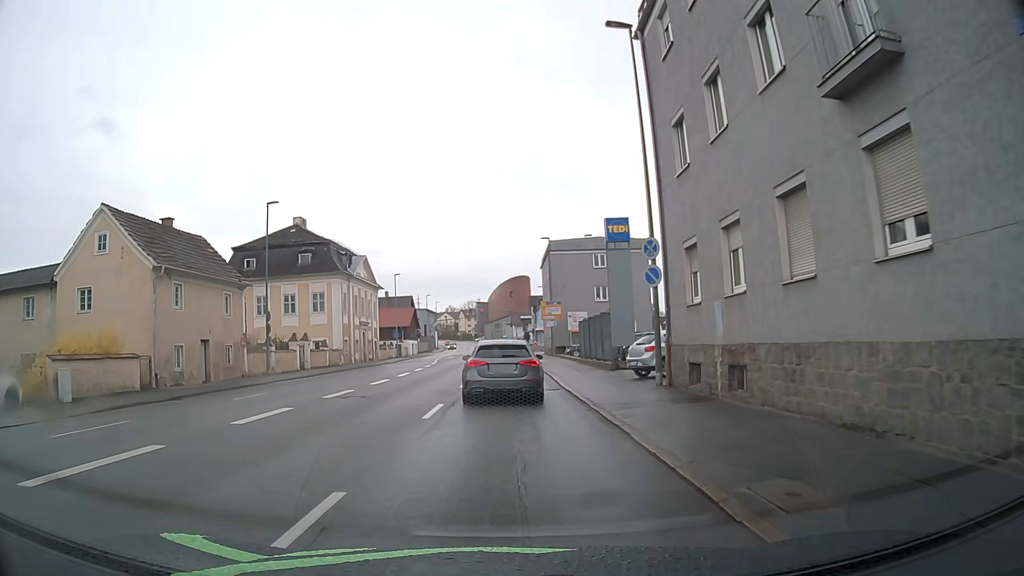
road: tertiary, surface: asphalt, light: Day
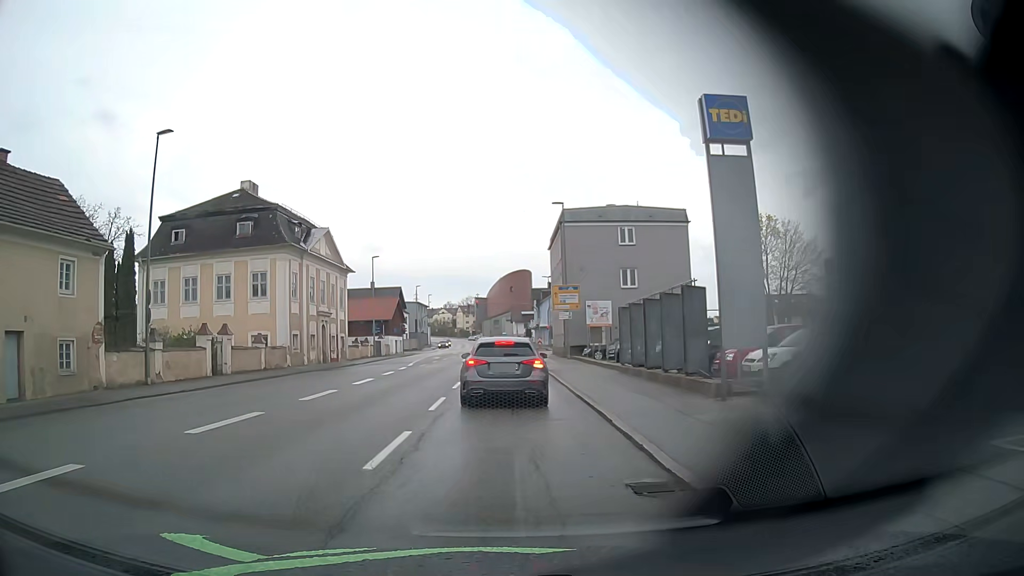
(0.0, +13.9) m; +1°
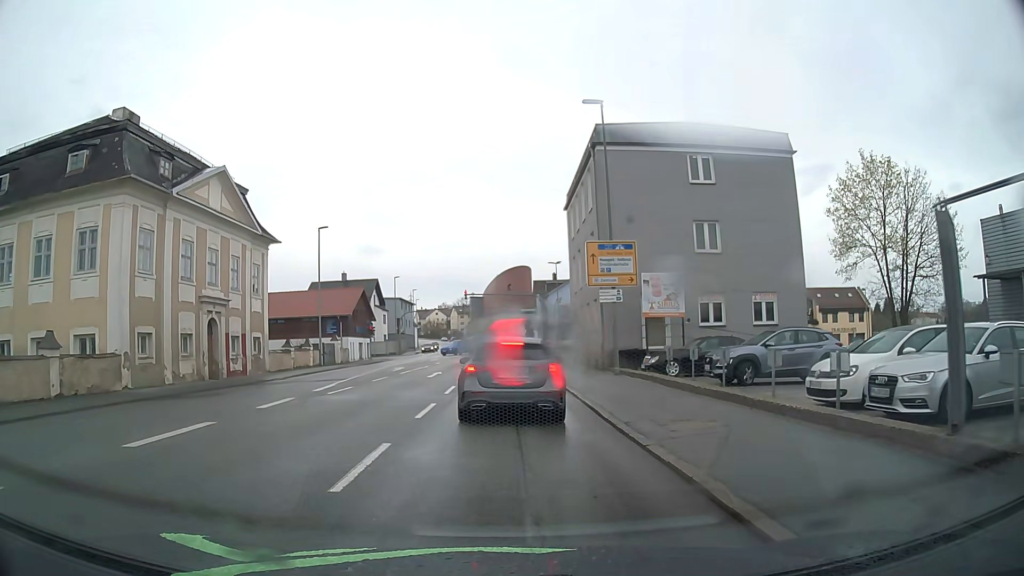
(-0.1, +19.2) m; 0°
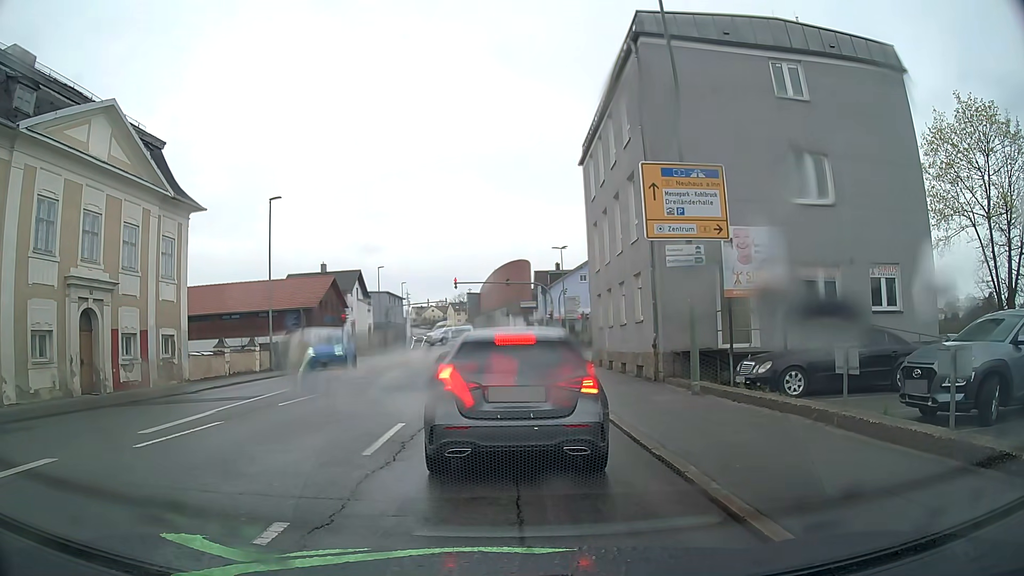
(0.0, +9.7) m; +1°
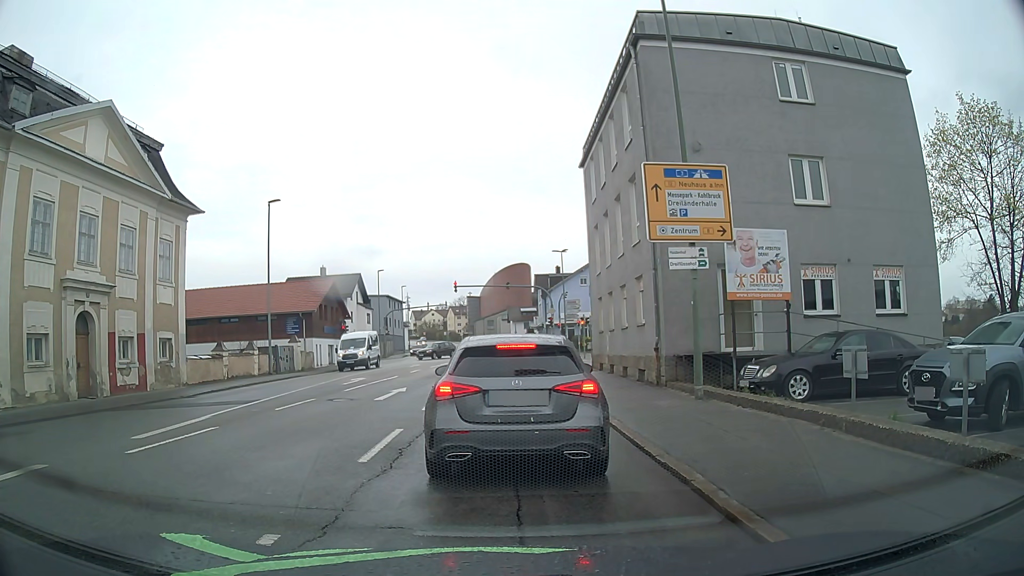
(0.0, +0.3) m; 0°
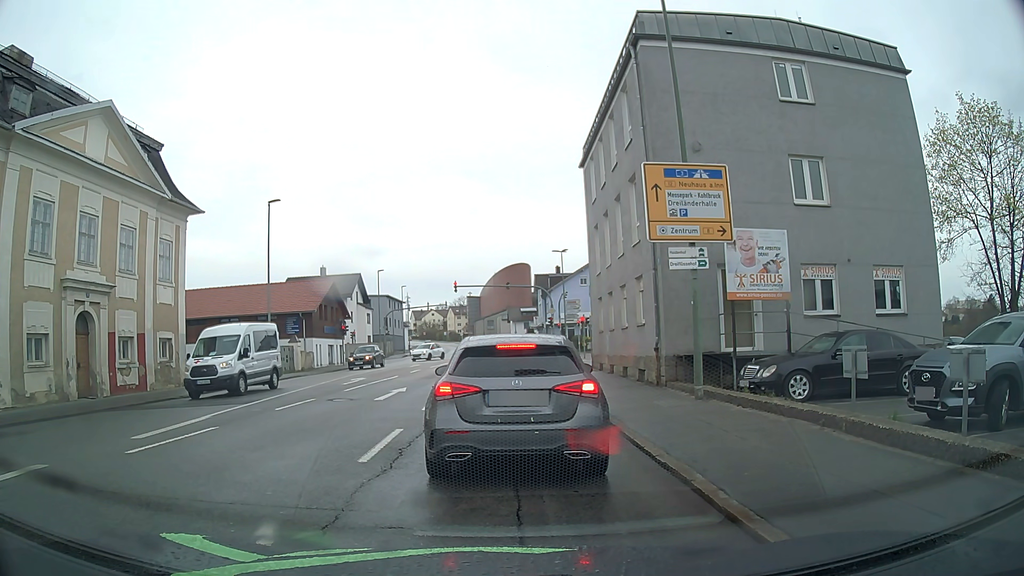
(0.0, 0.0) m; 0°
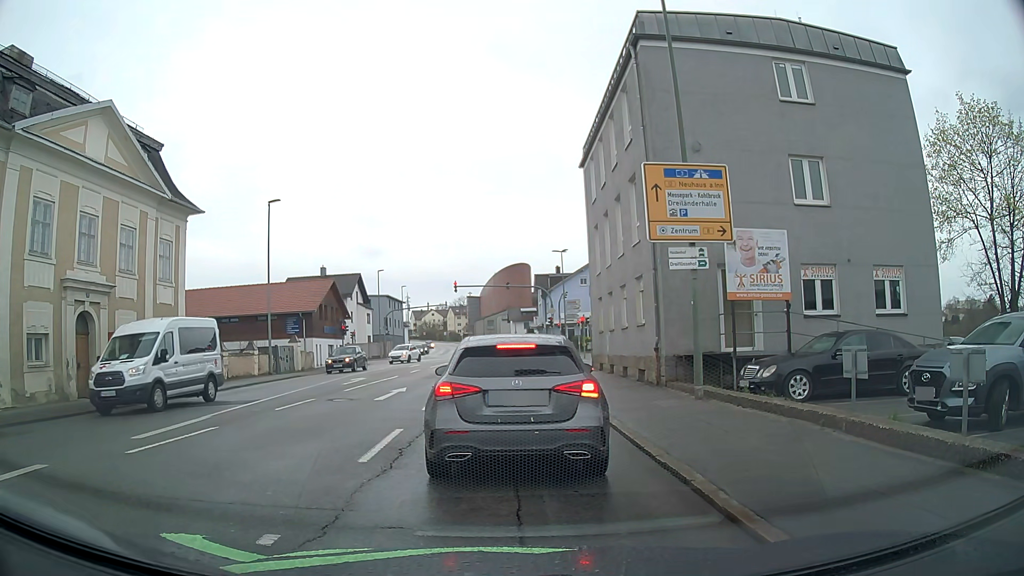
(0.0, 0.0) m; 0°
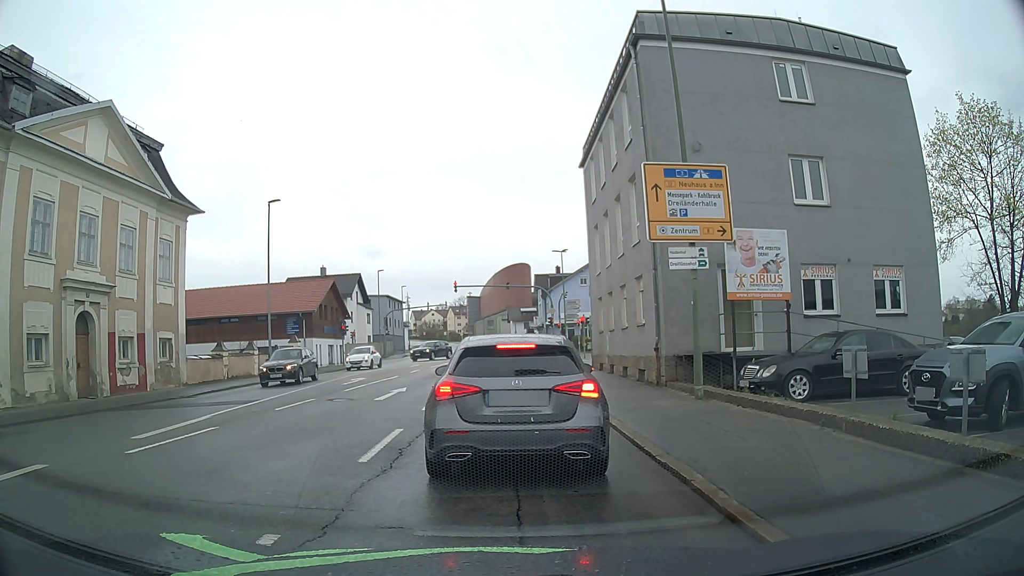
(0.0, 0.0) m; 0°
(0, +10) (0, +20) (0, +30) (0, +40) (0, +50) (0, +60) (0, +70) (0, +80) (-1, +90) (-2, +100) m
